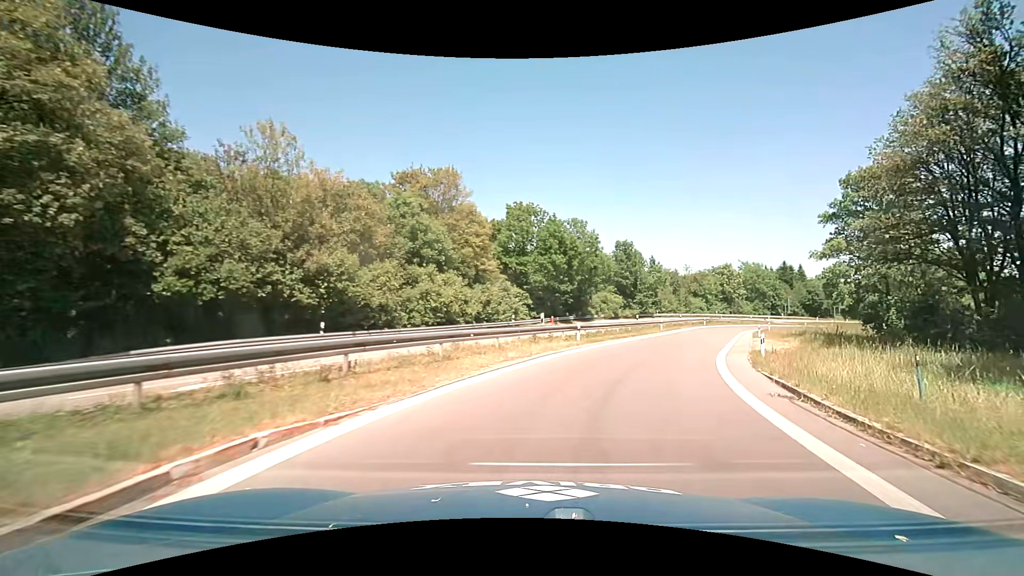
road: motorway_link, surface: asphalt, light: Day
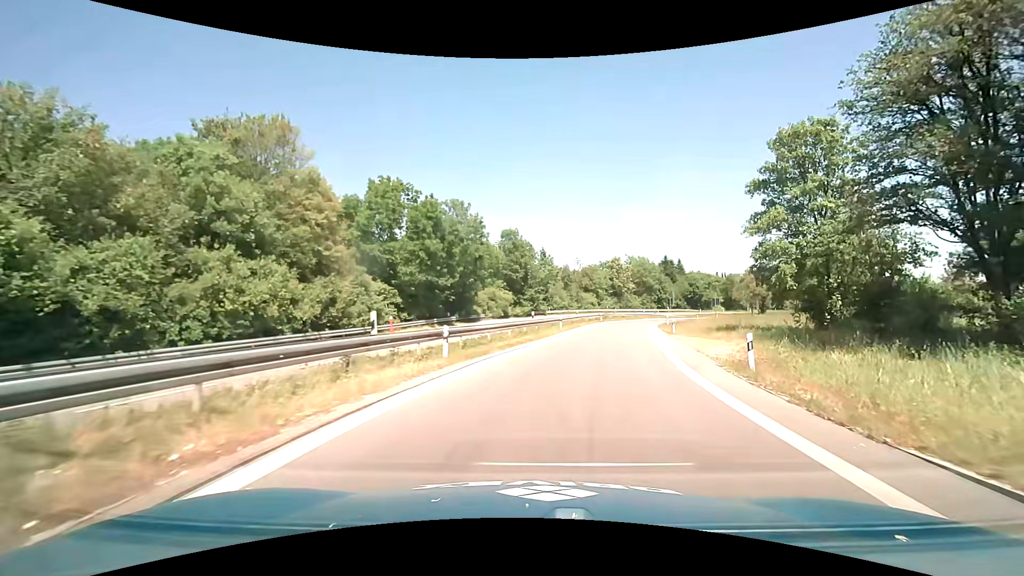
(+1.4, +10.7) m; +13°
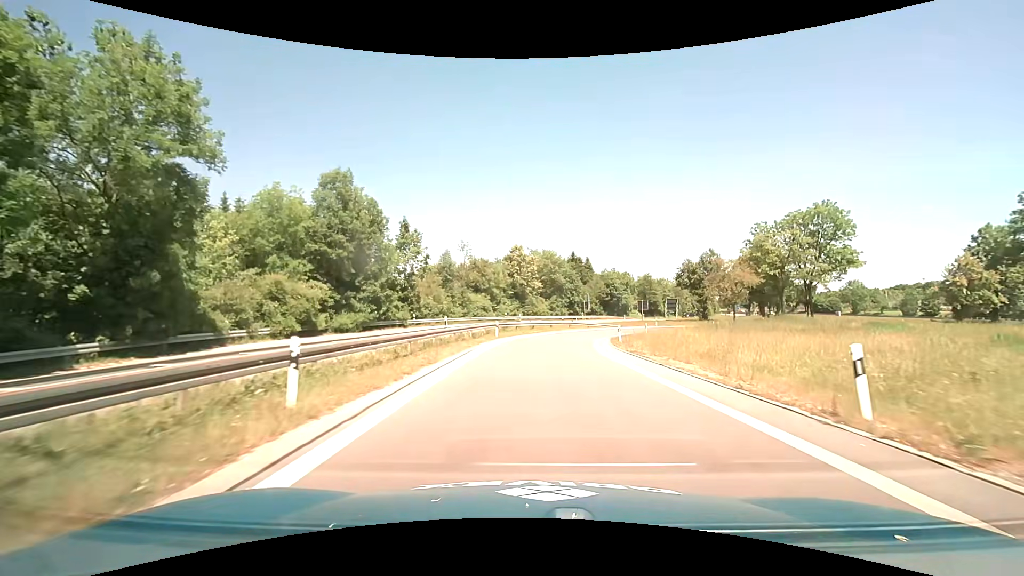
(+4.0, +31.2) m; +12°
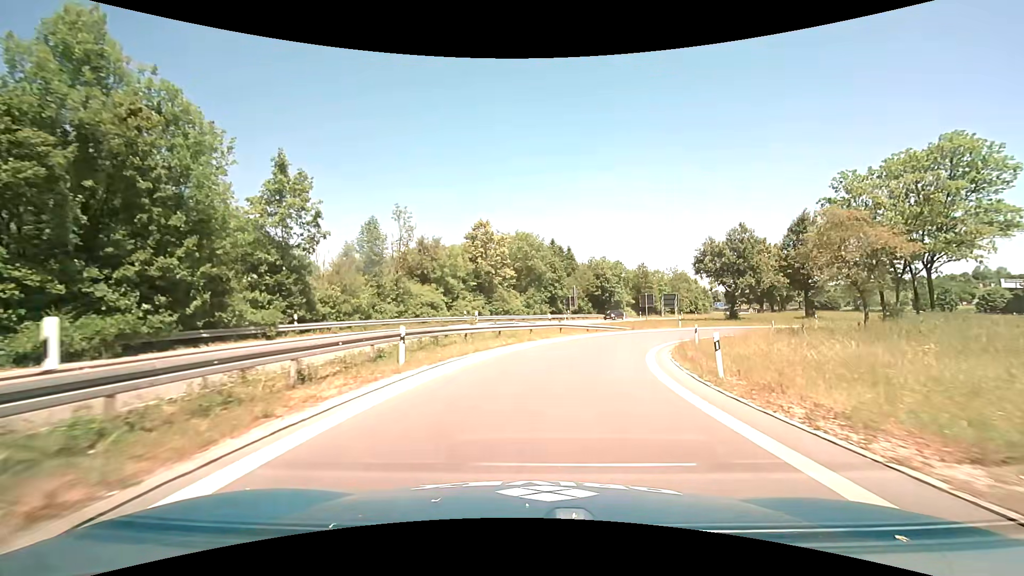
(+0.4, +20.5) m; +3°
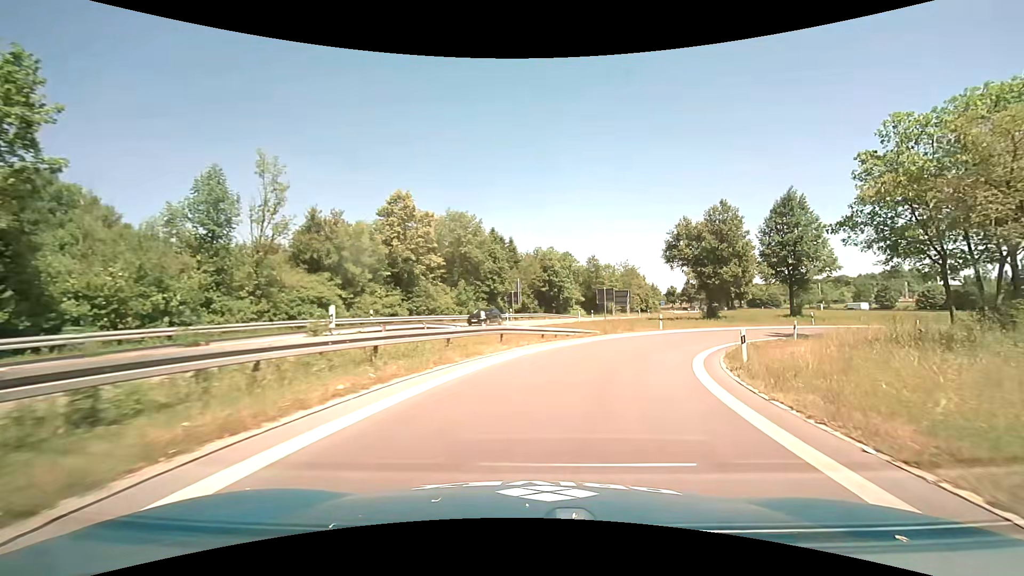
(+0.5, +12.9) m; +6°
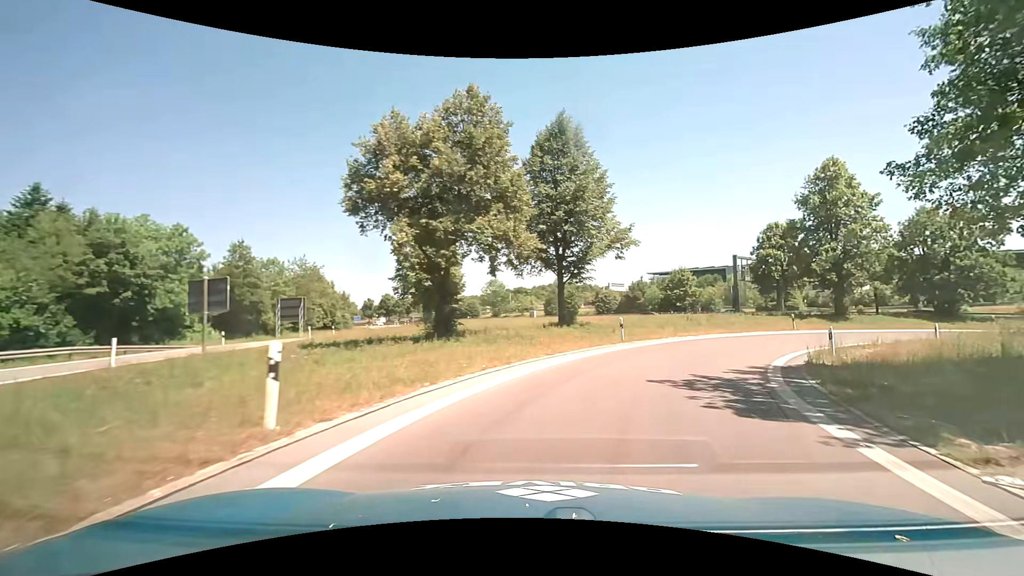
(+6.9, +27.2) m; +33°
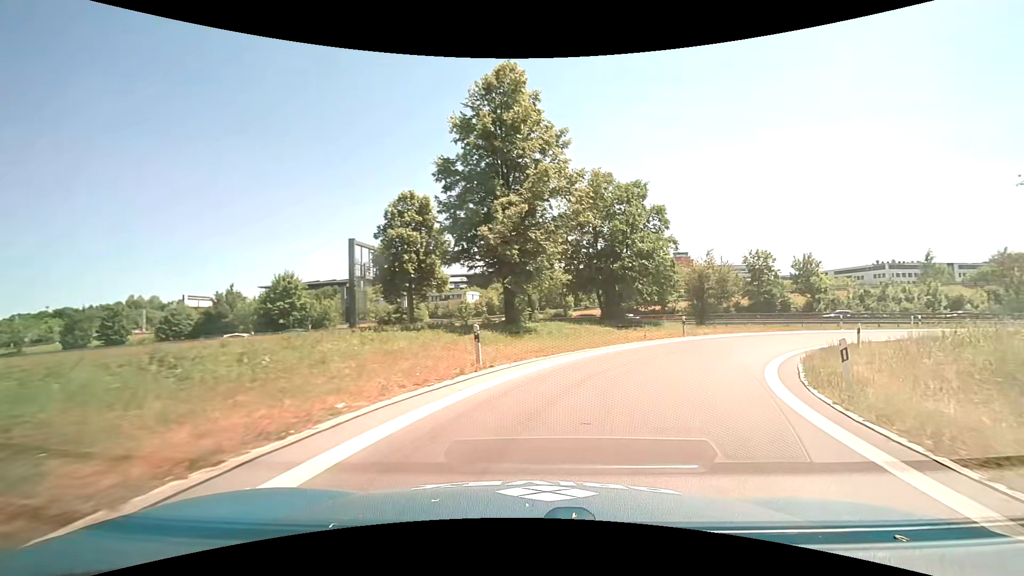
(+9.5, +25.3) m; +41°
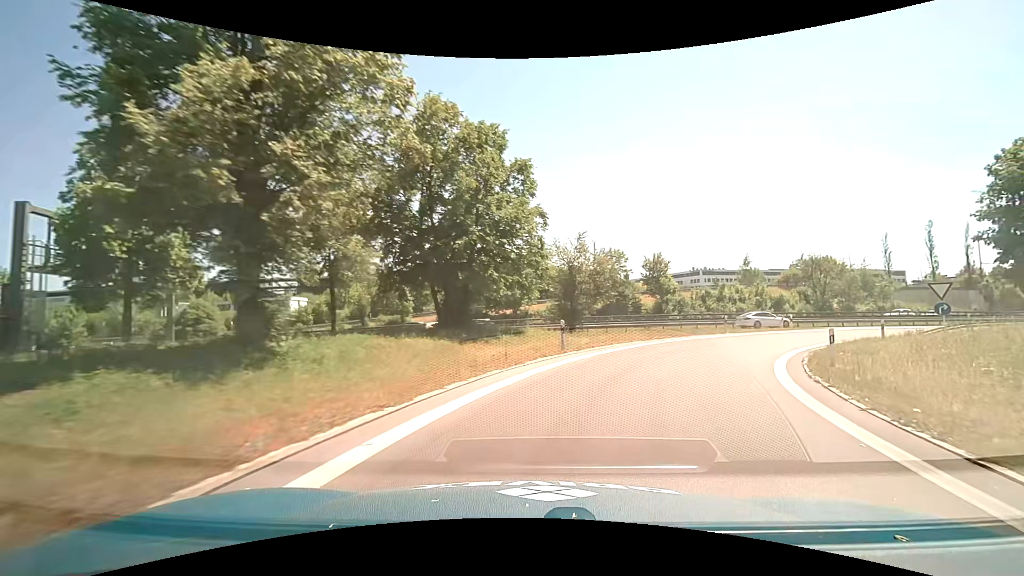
(+1.8, +11.9) m; +17°
(+1, +10) (+5, +19) (+11, +27) (+18, +34) (+27, +39) (+36, +44) (+45, +48) (+54, +51) (+64, +54) (+73, +57) m
